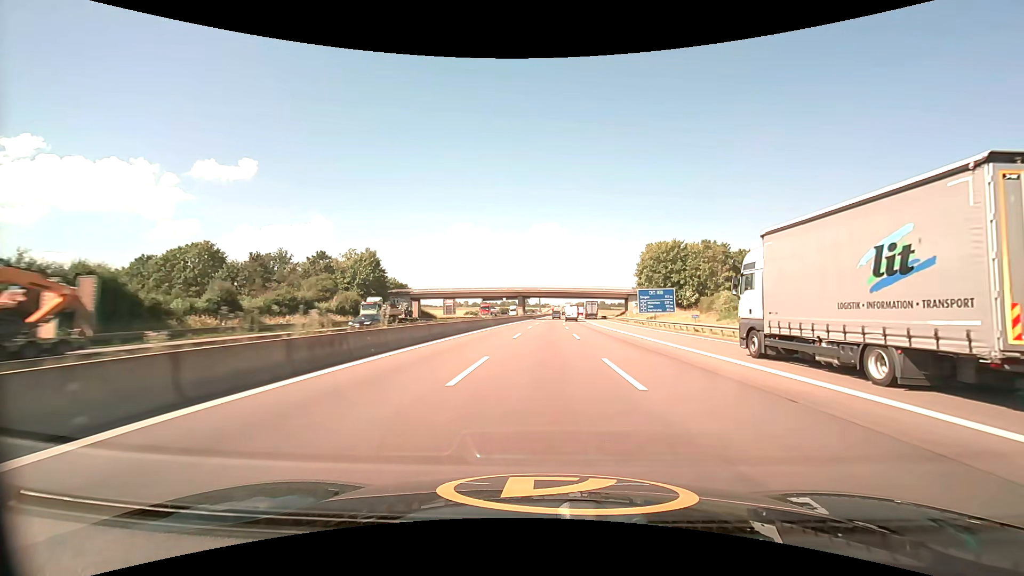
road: motorway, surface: asphalt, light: Day
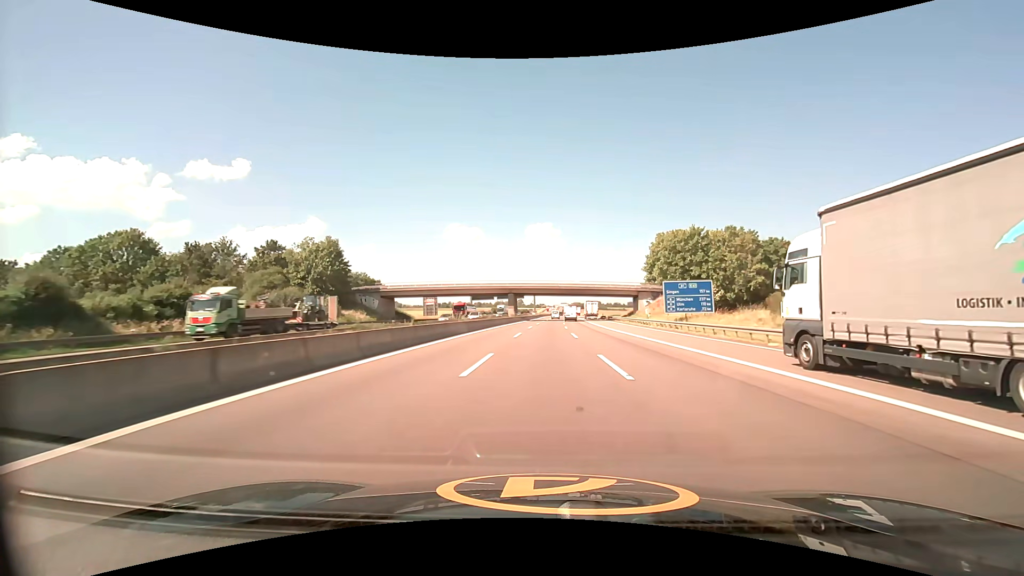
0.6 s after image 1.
(+0.1, +16.6) m; 0°
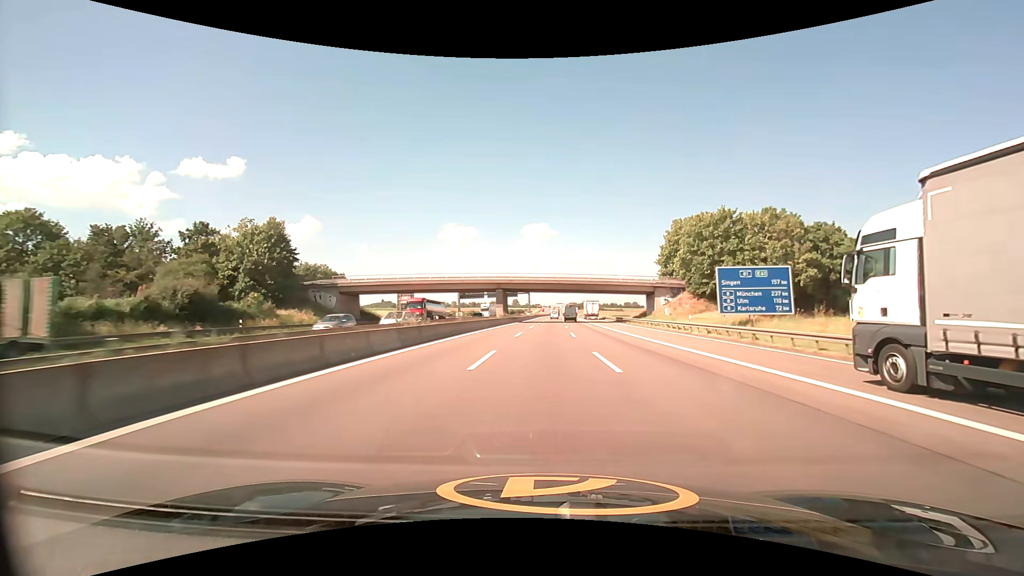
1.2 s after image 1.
(+0.1, +16.6) m; 0°
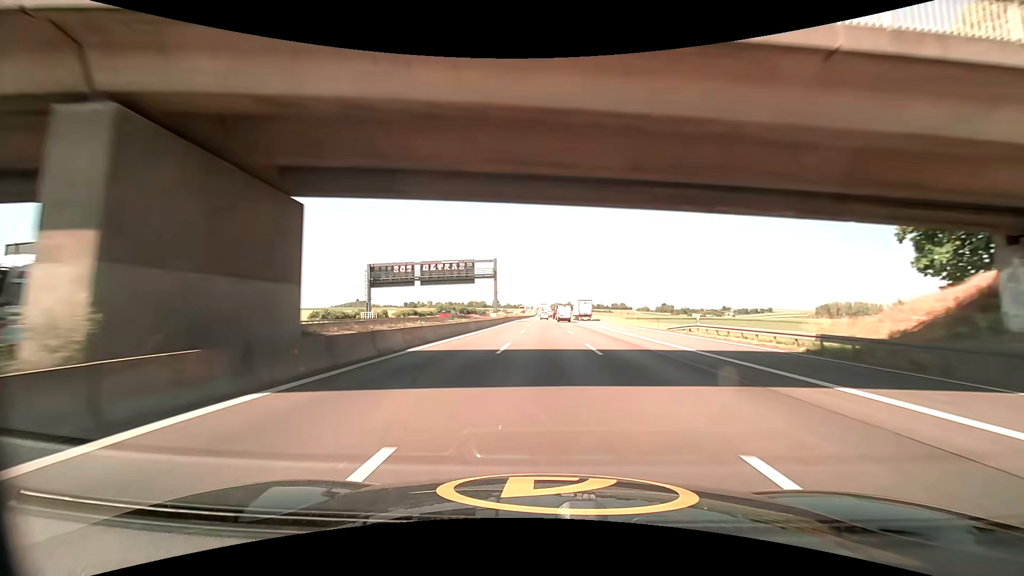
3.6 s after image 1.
(+1.2, +66.7) m; +2°
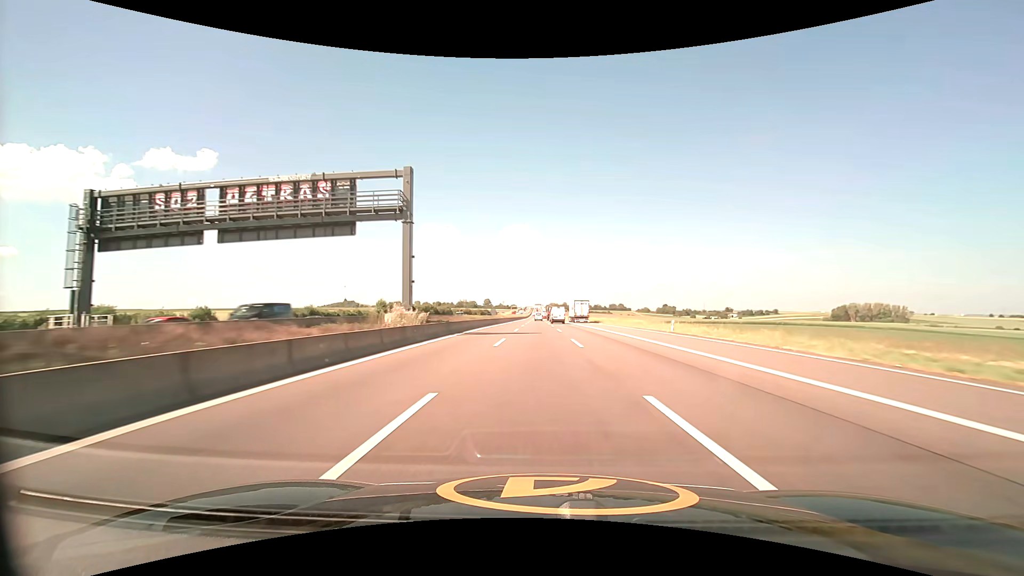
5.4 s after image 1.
(+0.4, +50.8) m; +1°
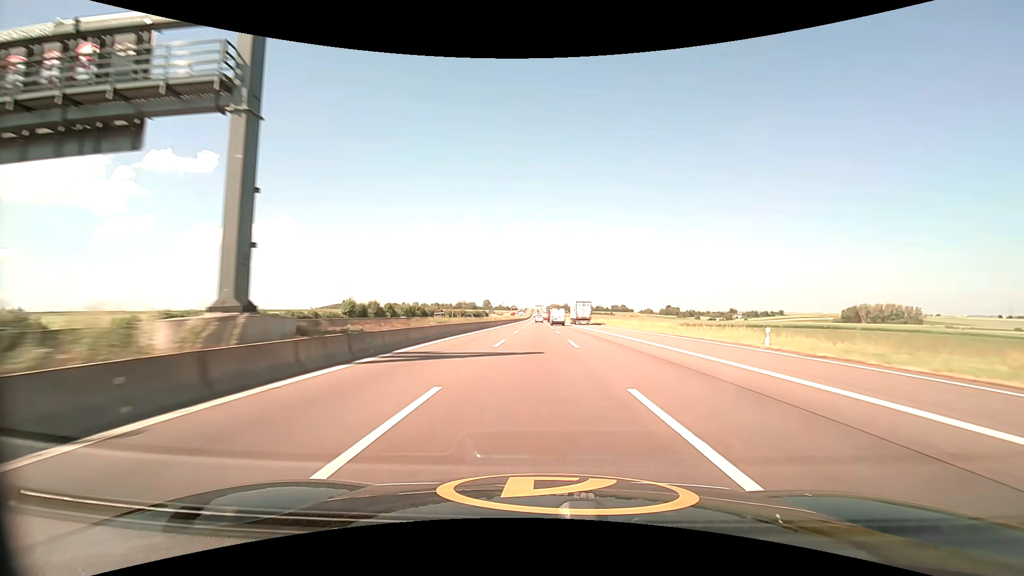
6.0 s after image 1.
(0.0, +17.0) m; 0°
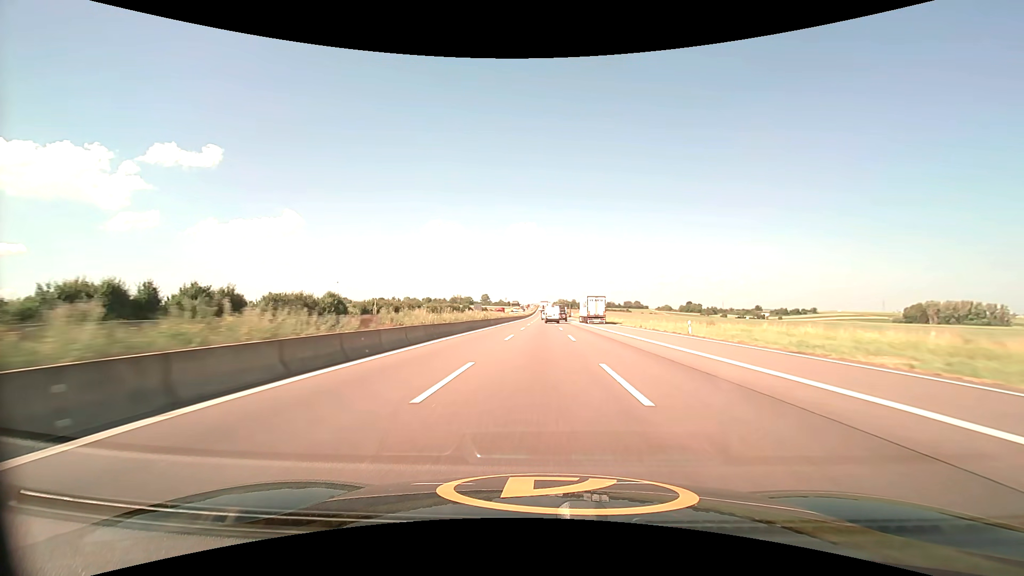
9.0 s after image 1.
(-0.5, +85.4) m; -1°
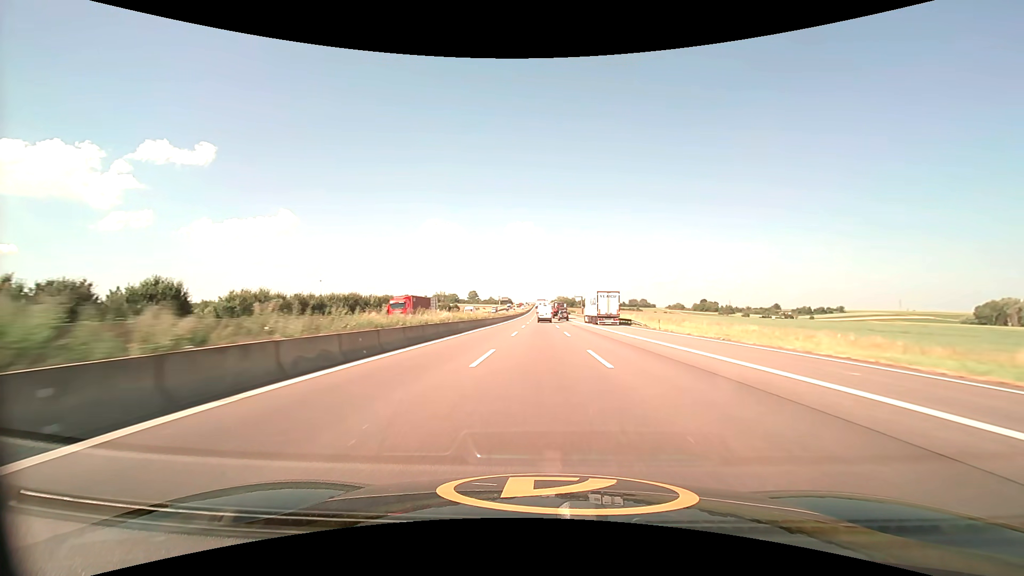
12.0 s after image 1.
(+0.2, +84.6) m; 0°
(0, +10) (0, +20) (0, +30) (0, +40) (0, +50) (0, +60) (0, +70) (0, +80) (0, +90) (0, +100) m
